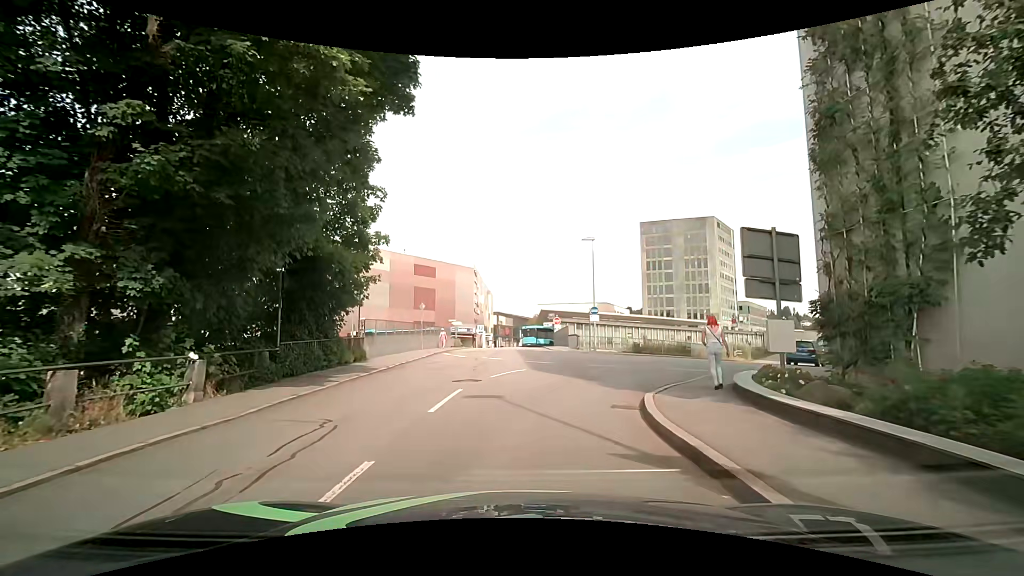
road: residential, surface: asphalt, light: Day
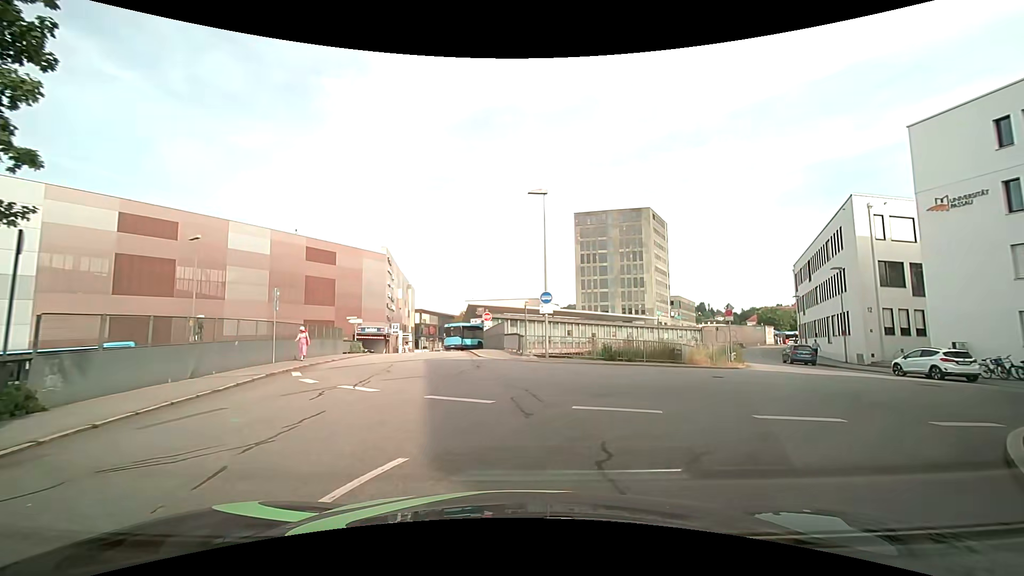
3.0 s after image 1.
(+0.5, +11.9) m; +7°
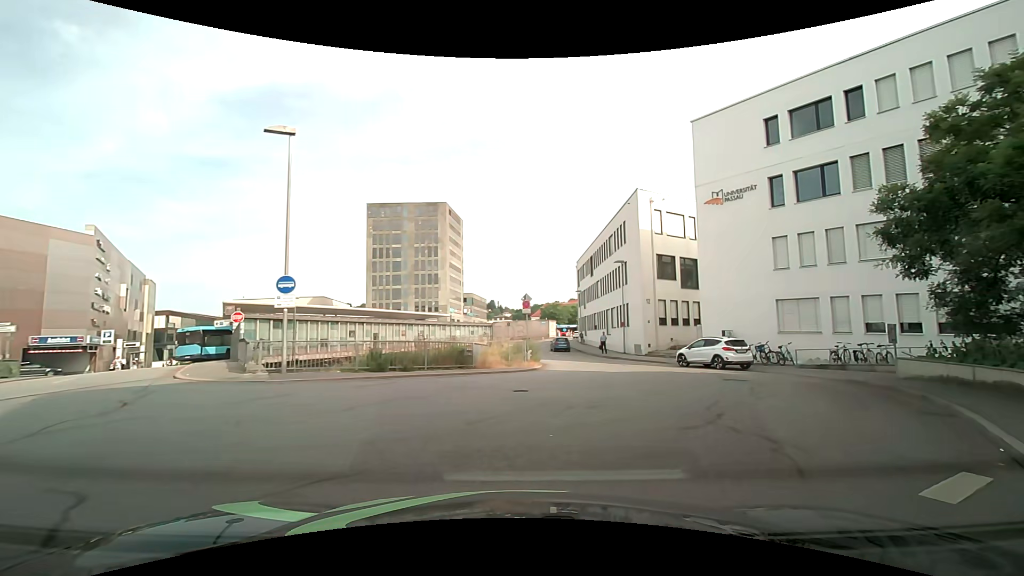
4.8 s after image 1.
(+1.2, +6.2) m; +23°
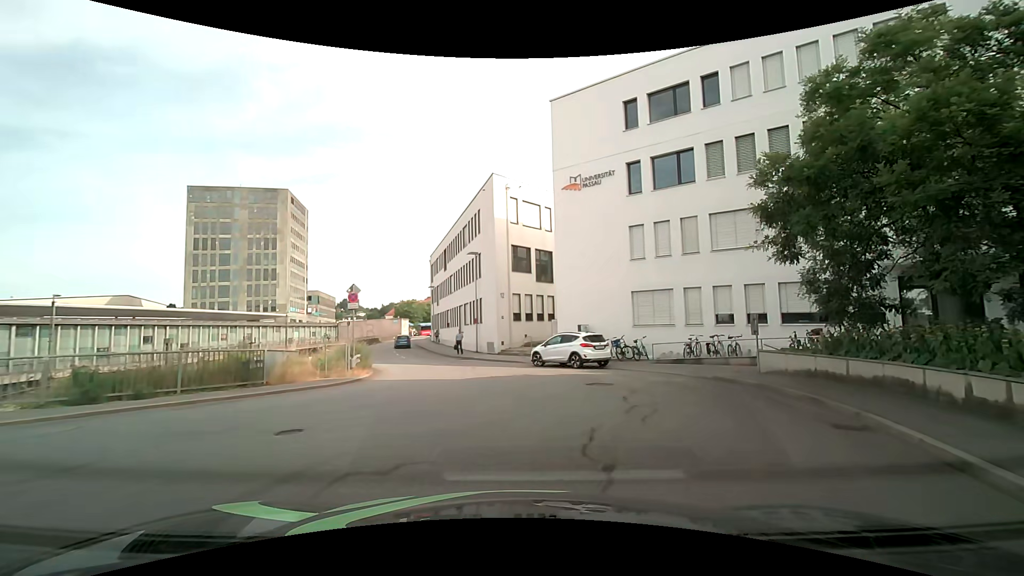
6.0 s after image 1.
(+0.6, +4.1) m; +17°
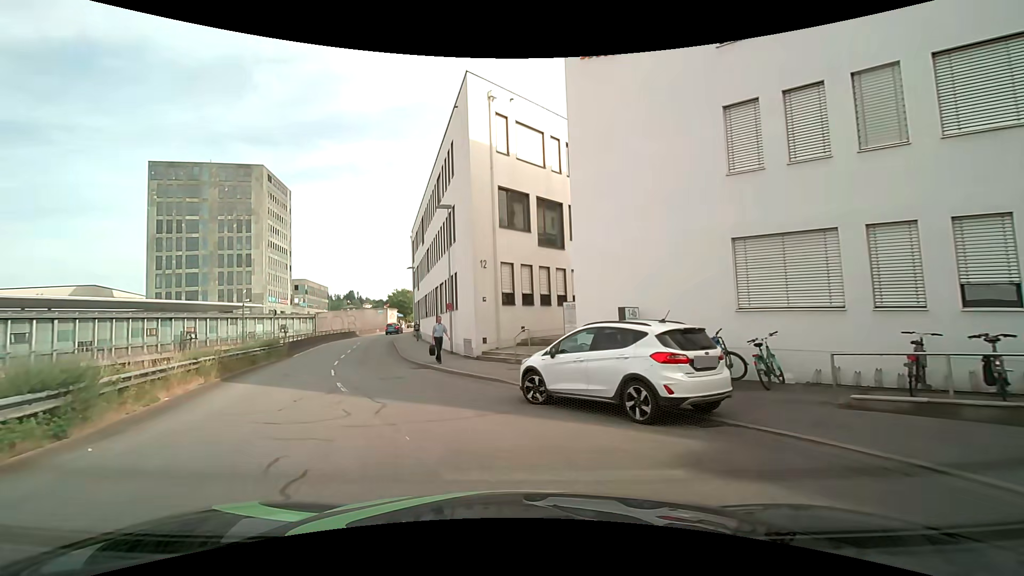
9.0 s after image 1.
(+0.8, +13.5) m; 0°
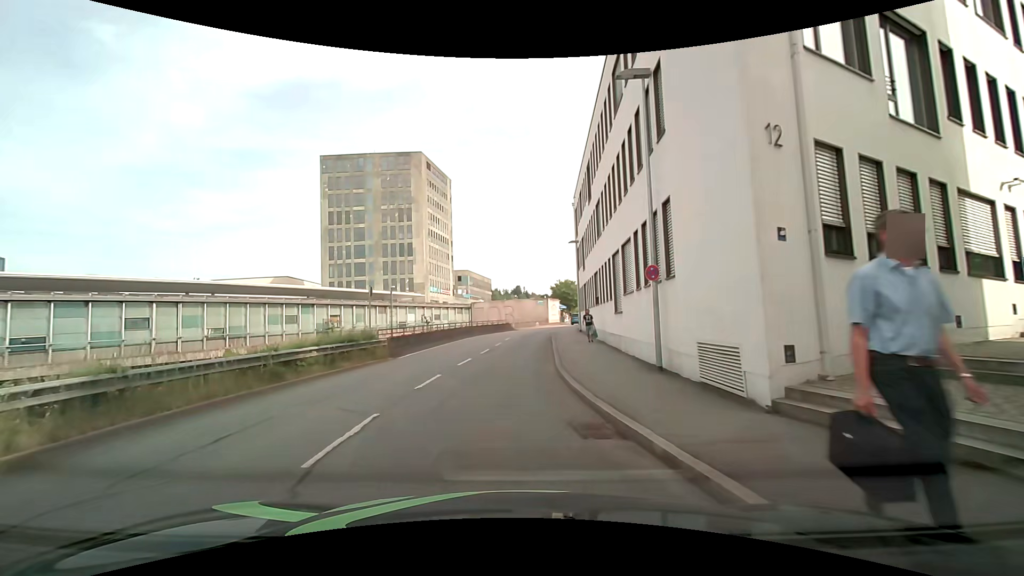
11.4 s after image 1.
(-2.3, +13.6) m; -19°
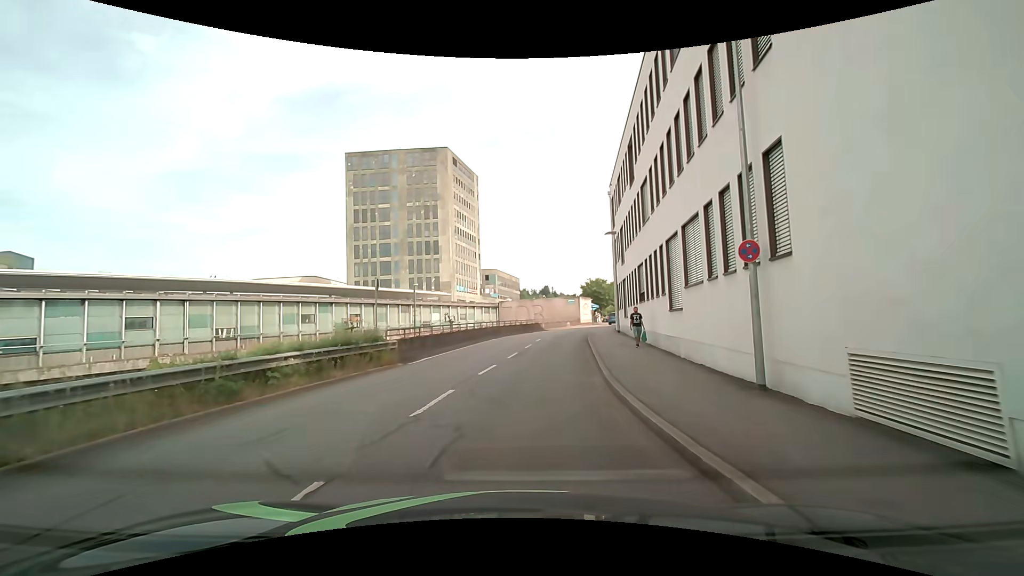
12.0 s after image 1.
(-0.1, +3.6) m; -4°
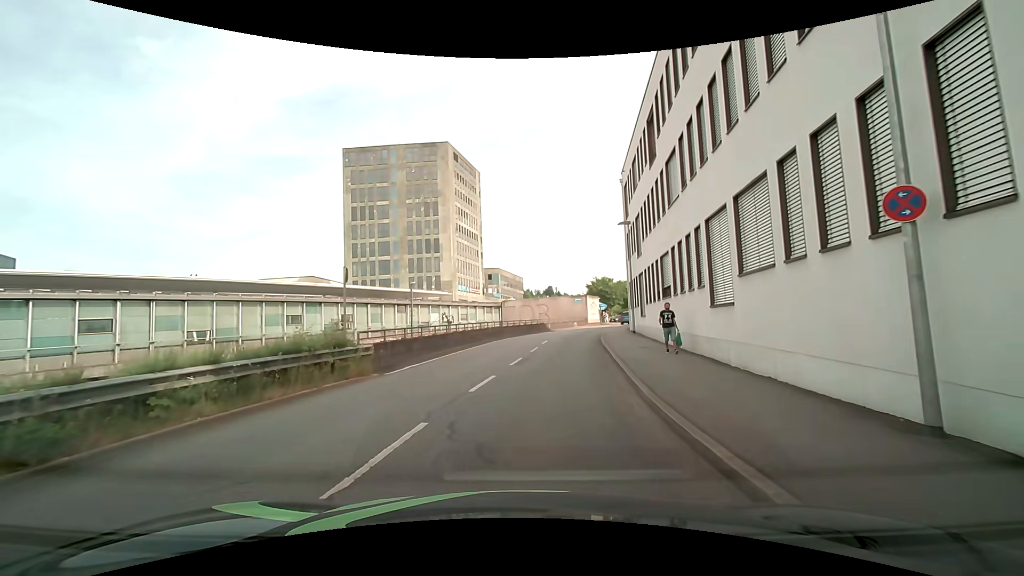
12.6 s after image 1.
(0.0, +3.5) m; -1°
(0, +10) (+2, +20) (+3, +30) (+5, +40) (+8, +49) (+12, +58) (+17, +67) (+21, +76) (+27, +84) (+36, +88) m
